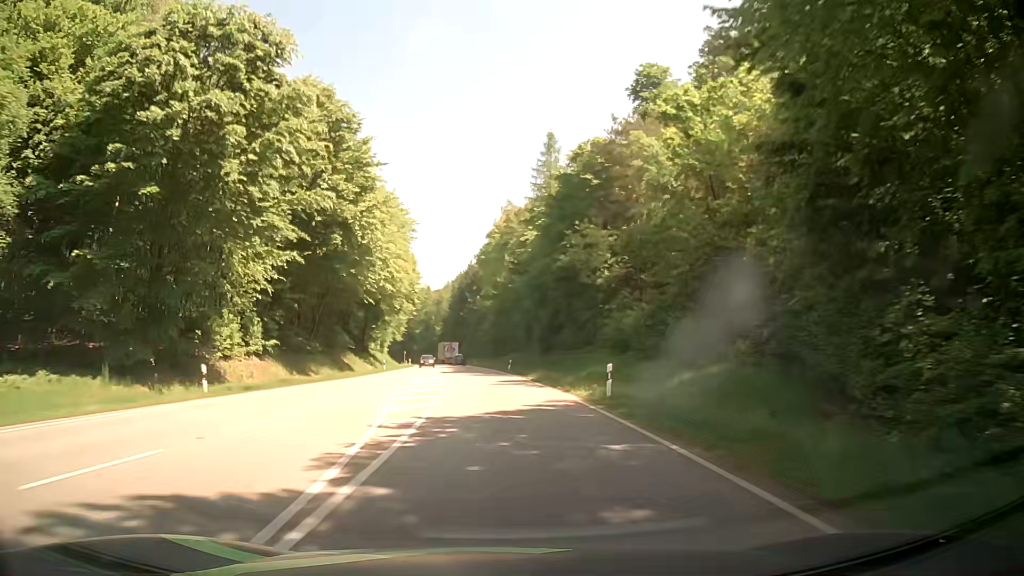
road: secondary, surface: asphalt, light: Day
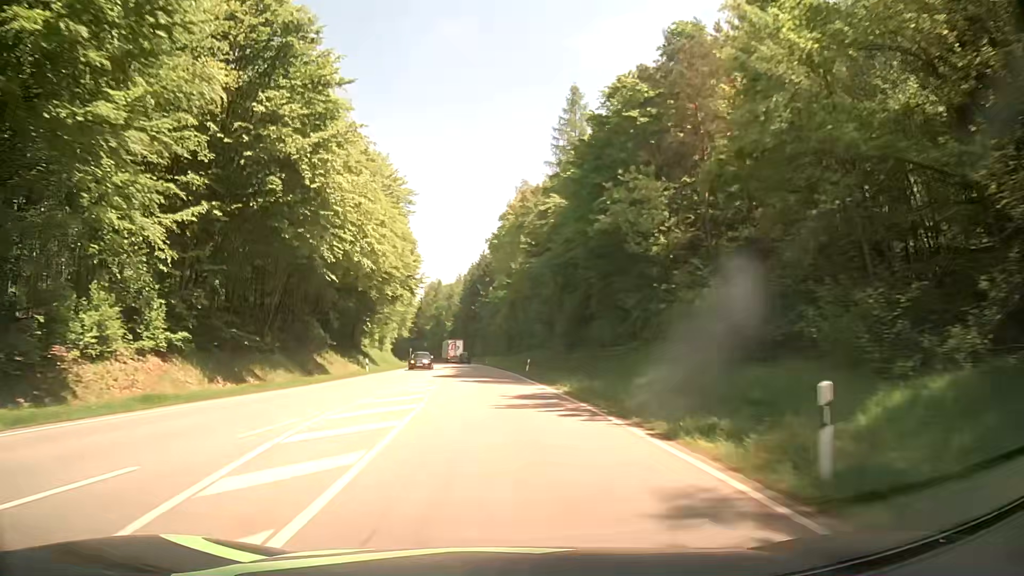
(-0.1, +13.4) m; -1°
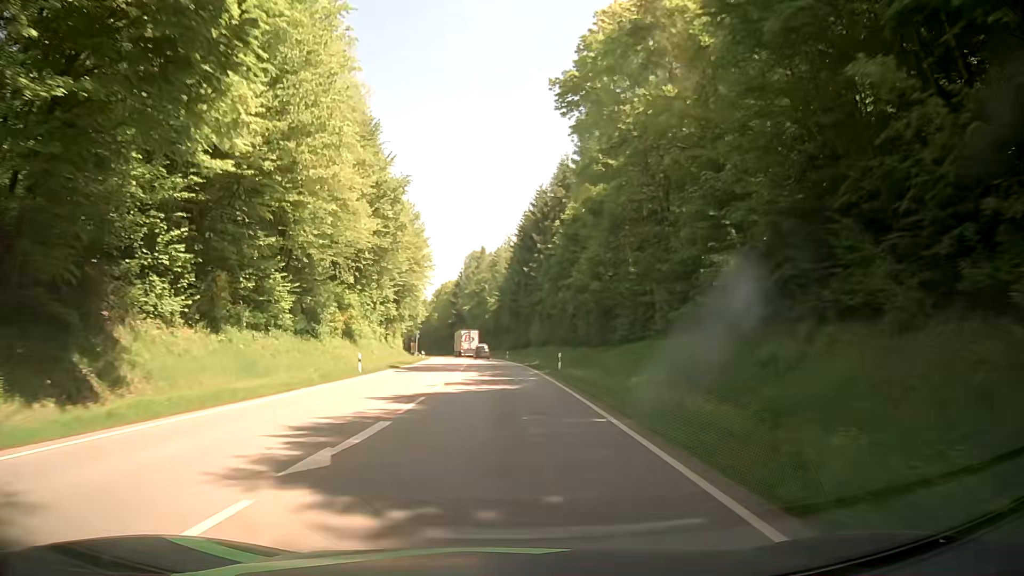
(-2.4, +57.5) m; -4°
